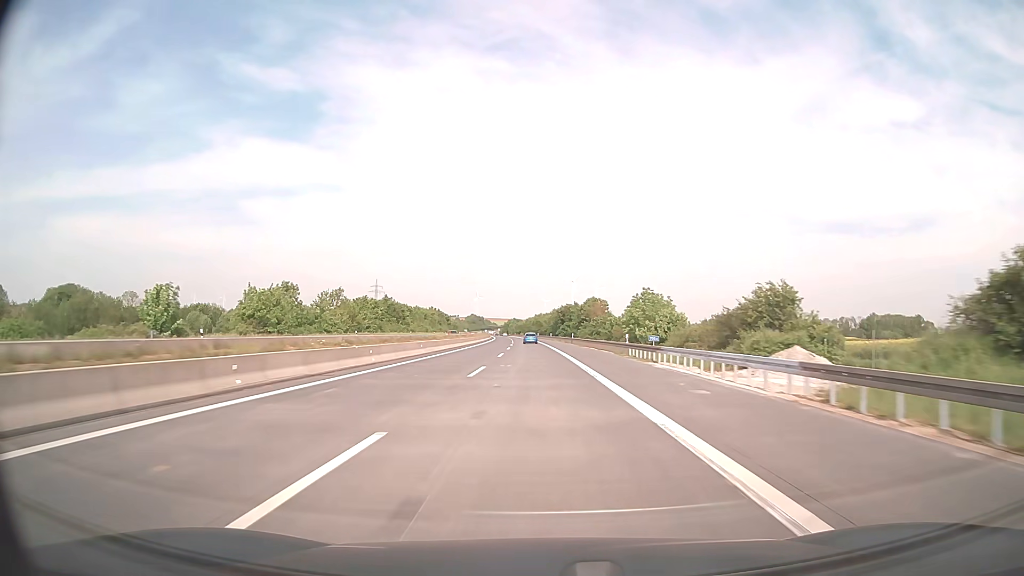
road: motorway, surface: concrete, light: Day
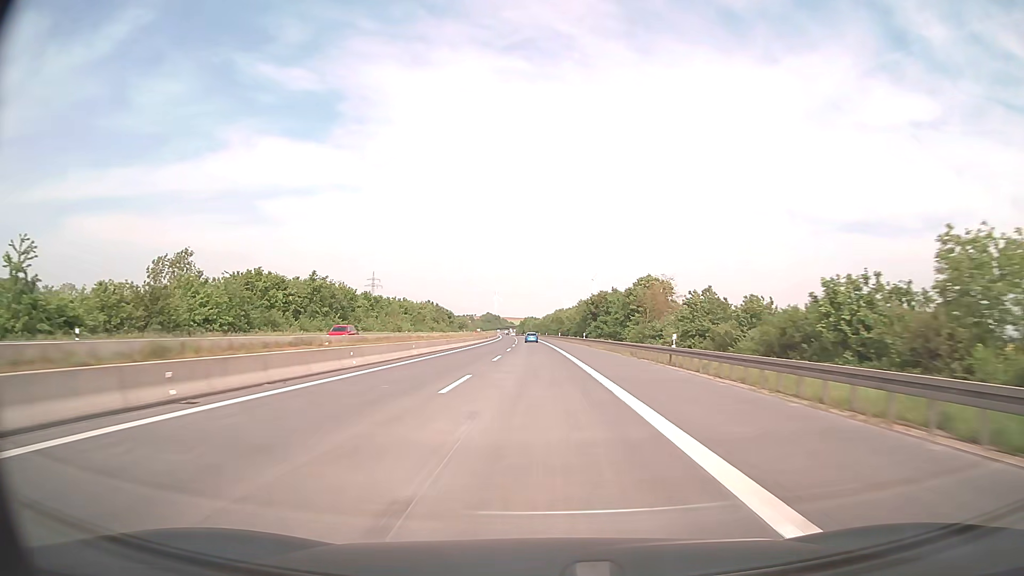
(-0.8, +59.6) m; -2°
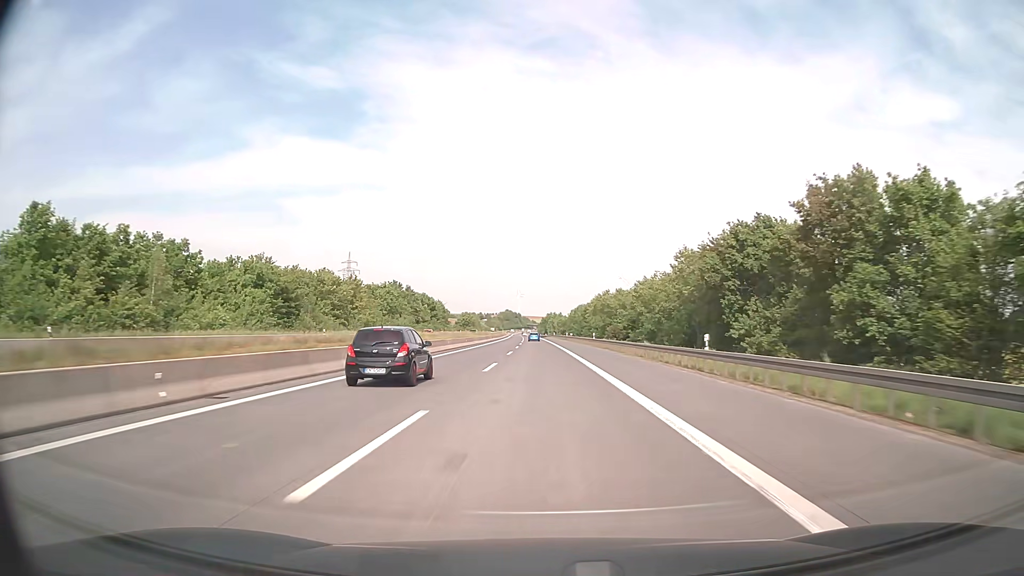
(-2.0, +99.2) m; -2°
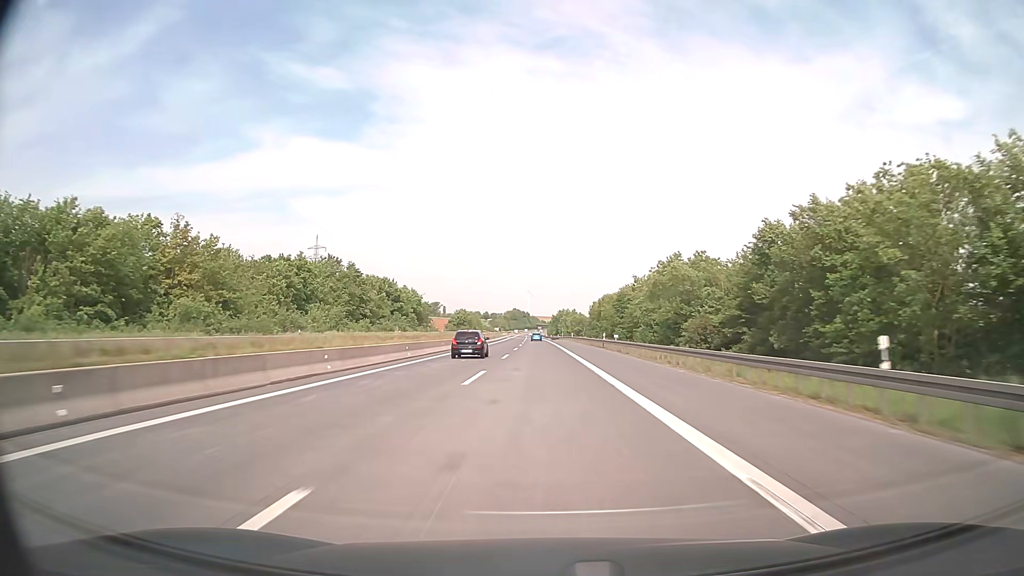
(-0.2, +59.6) m; -1°
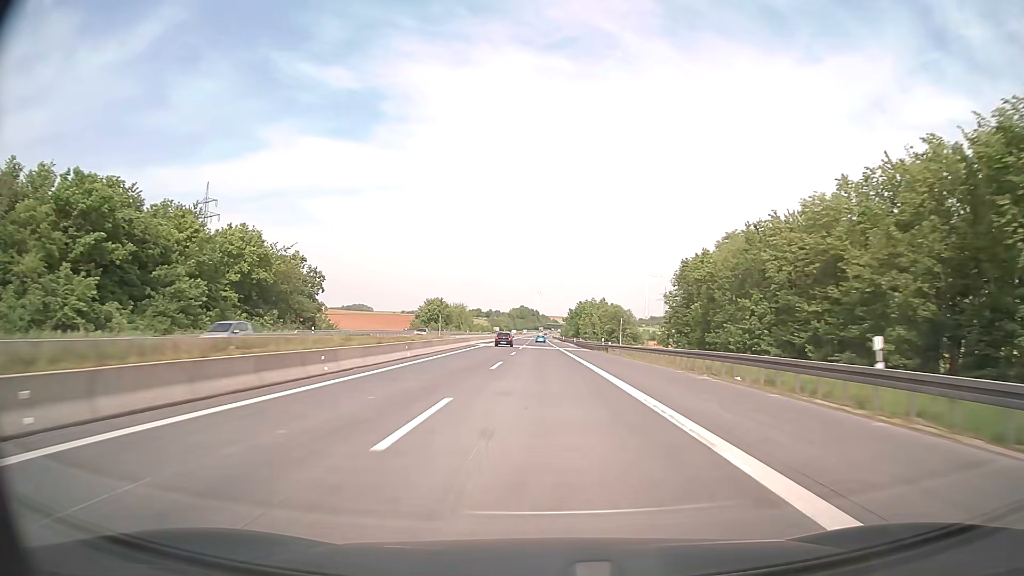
(-1.0, +99.2) m; -1°
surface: asphalt
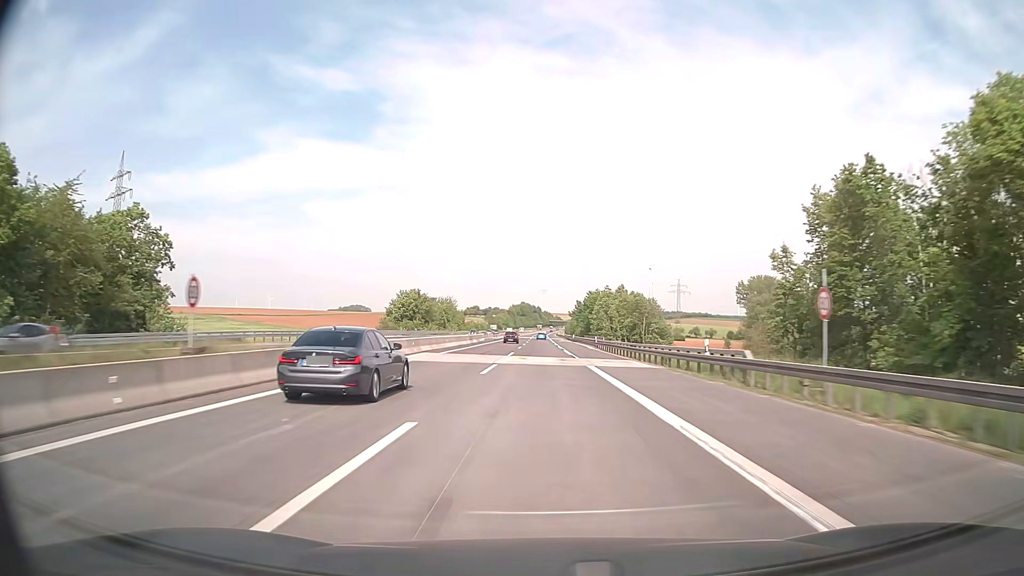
(0.0, +39.7) m; 0°
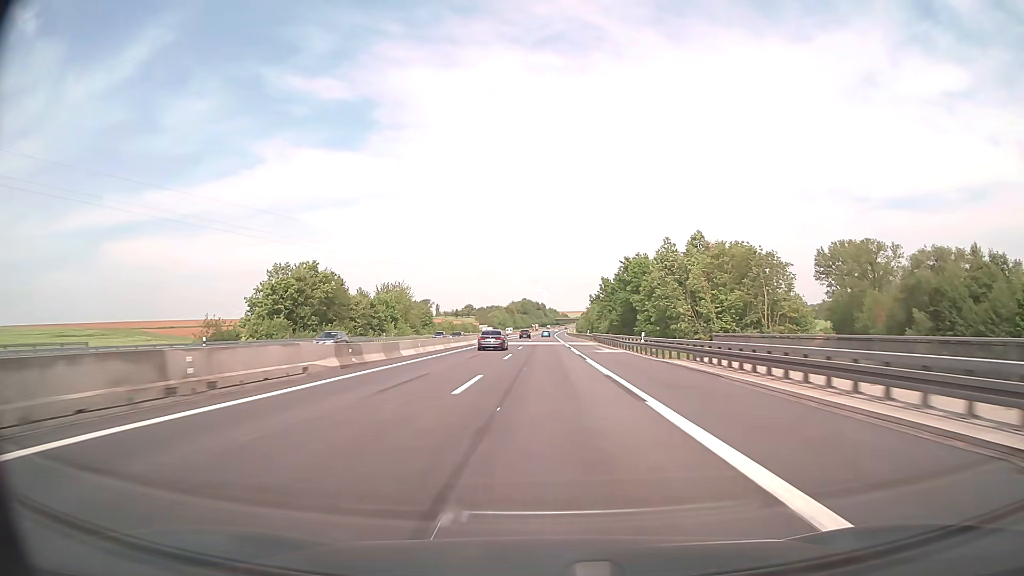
(-0.3, +79.5) m; -1°
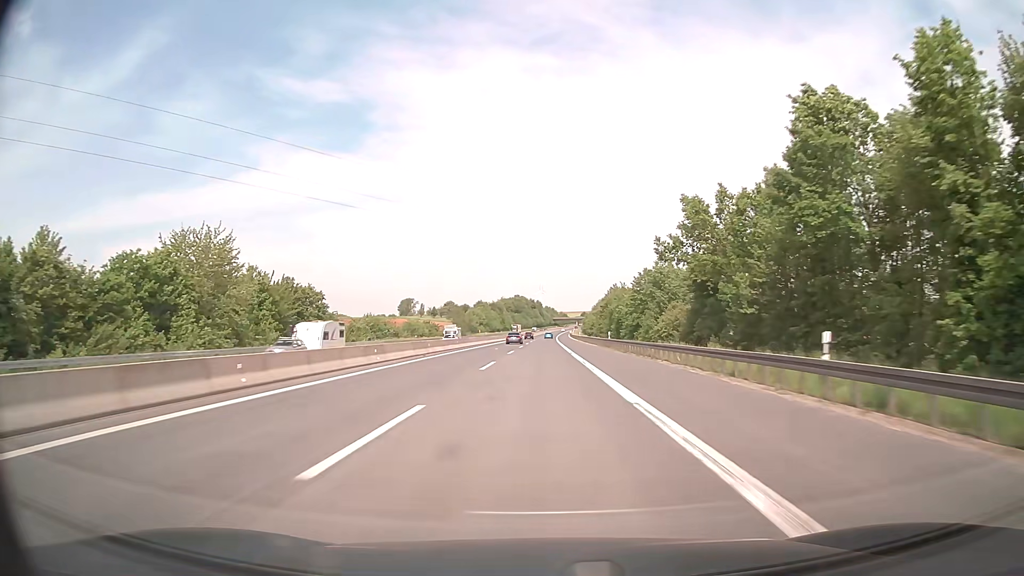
(+0.3, +79.4) m; 0°
(0, +10) (0, +20) (0, +30) (0, +40) (0, +50) (0, +60) (0, +70) (0, +80) (0, +90) (+1, +100) m
